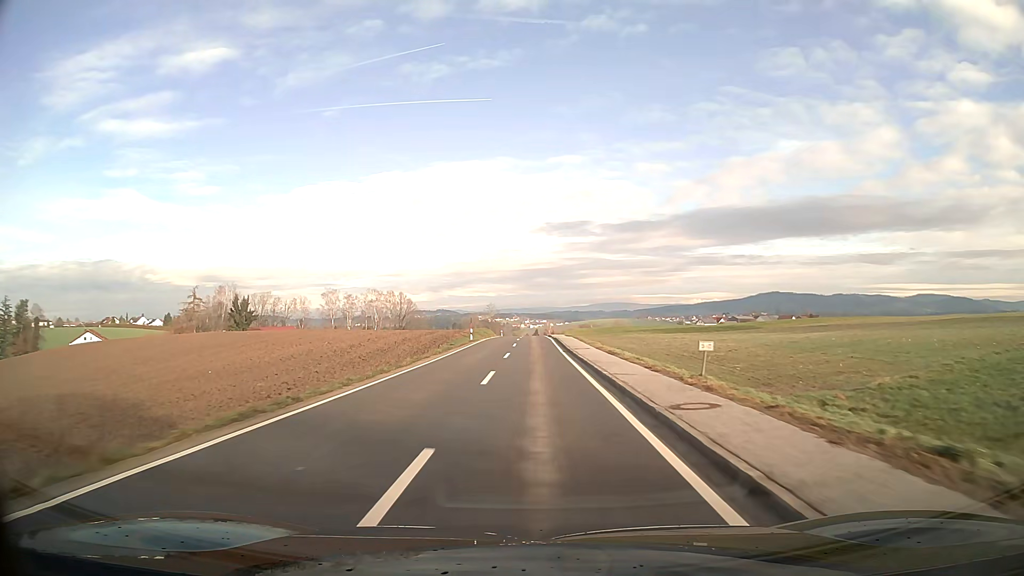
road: tertiary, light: Day
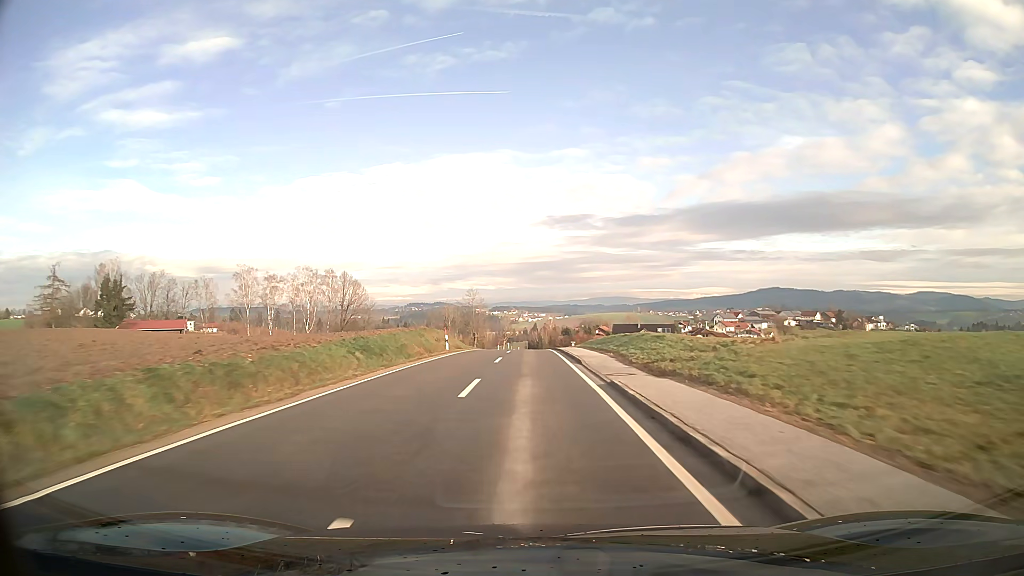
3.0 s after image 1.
(+0.1, +63.1) m; 0°
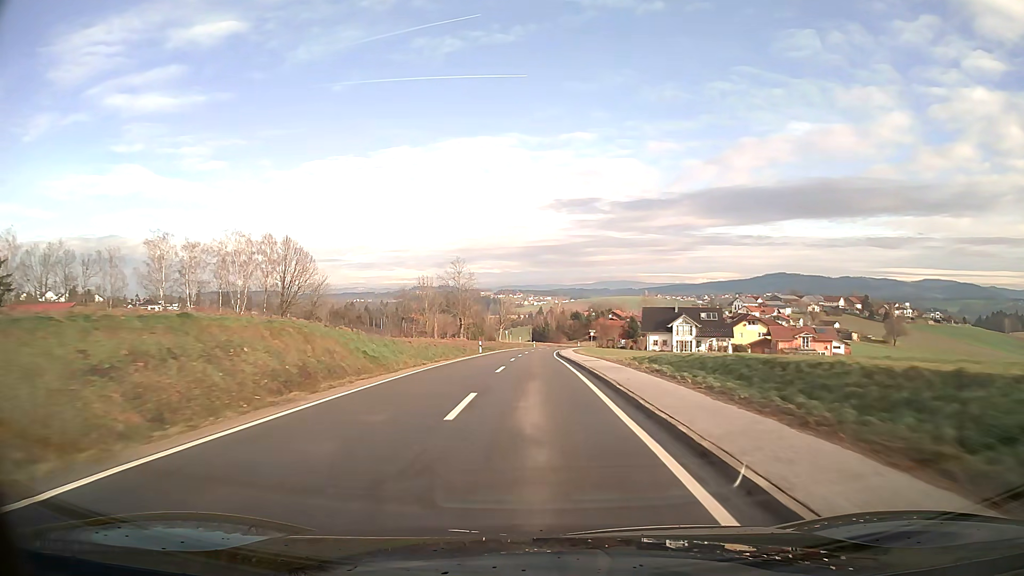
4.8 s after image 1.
(-0.2, +38.6) m; 0°
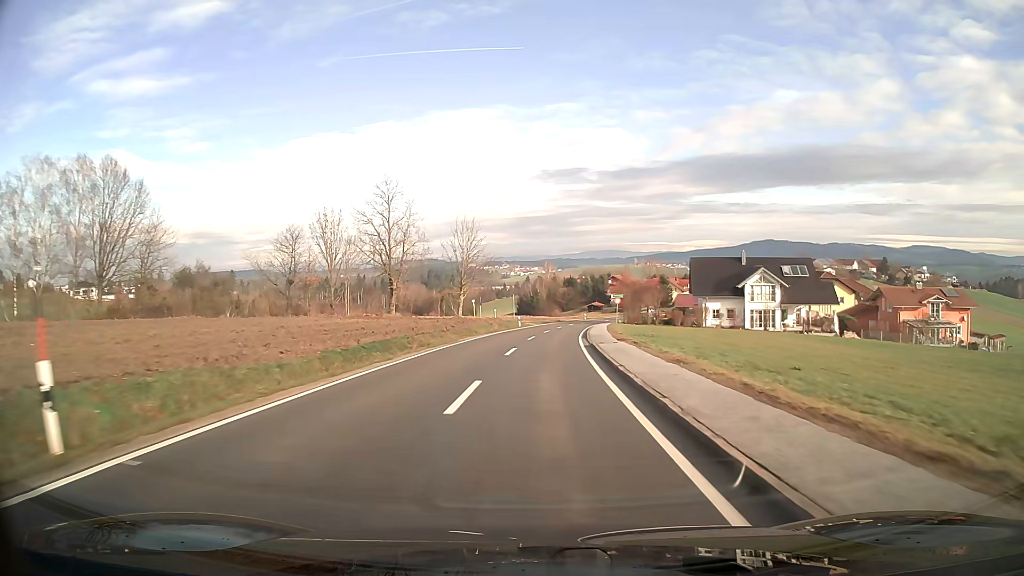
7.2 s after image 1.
(+0.3, +48.3) m; +1°
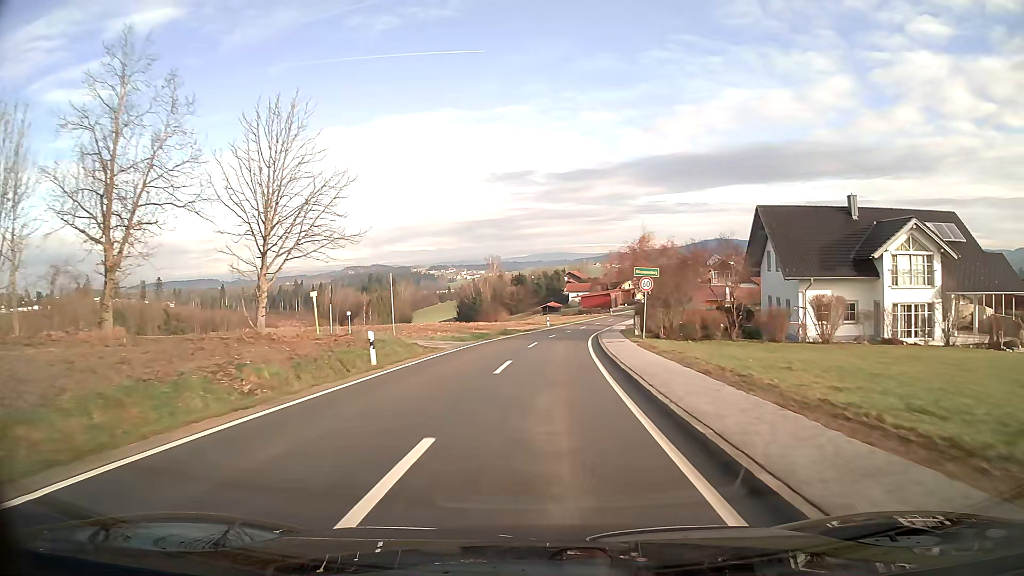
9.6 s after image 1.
(+1.5, +40.5) m; +4°
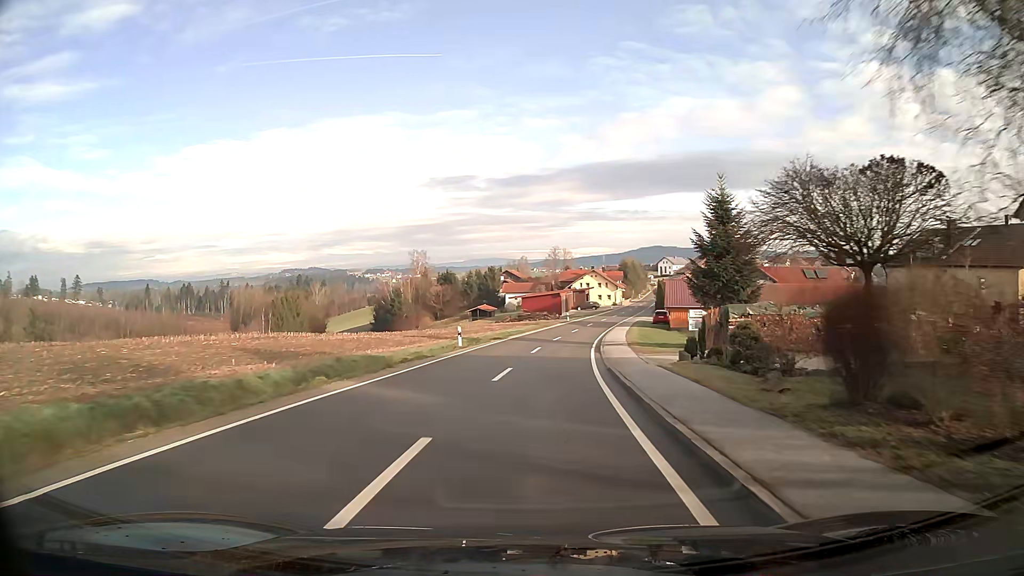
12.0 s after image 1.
(+1.6, +35.4) m; +5°
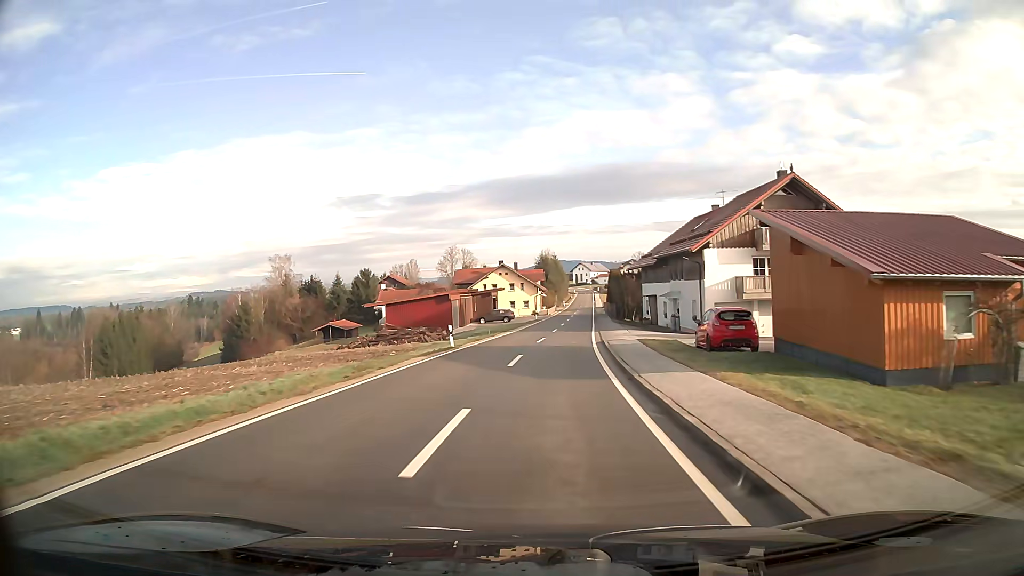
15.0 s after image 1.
(+3.1, +45.2) m; +8°
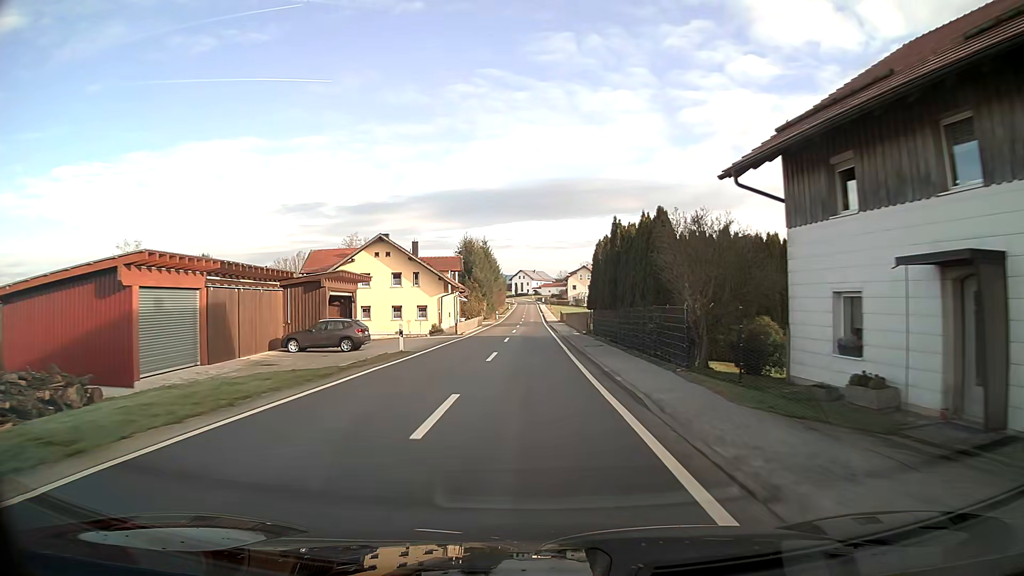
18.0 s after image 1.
(+2.5, +45.9) m; +5°
